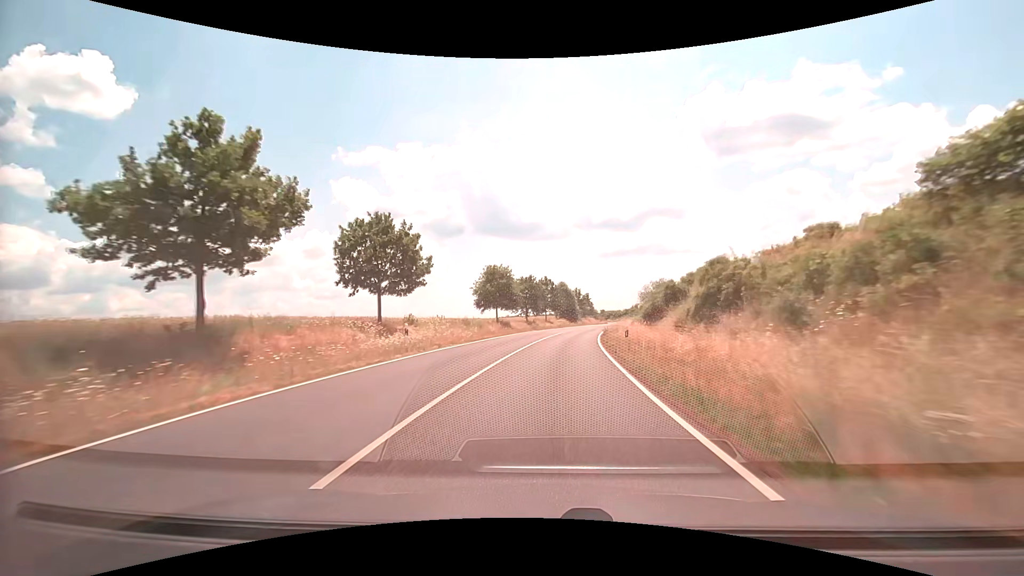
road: secondary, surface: asphalt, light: Day
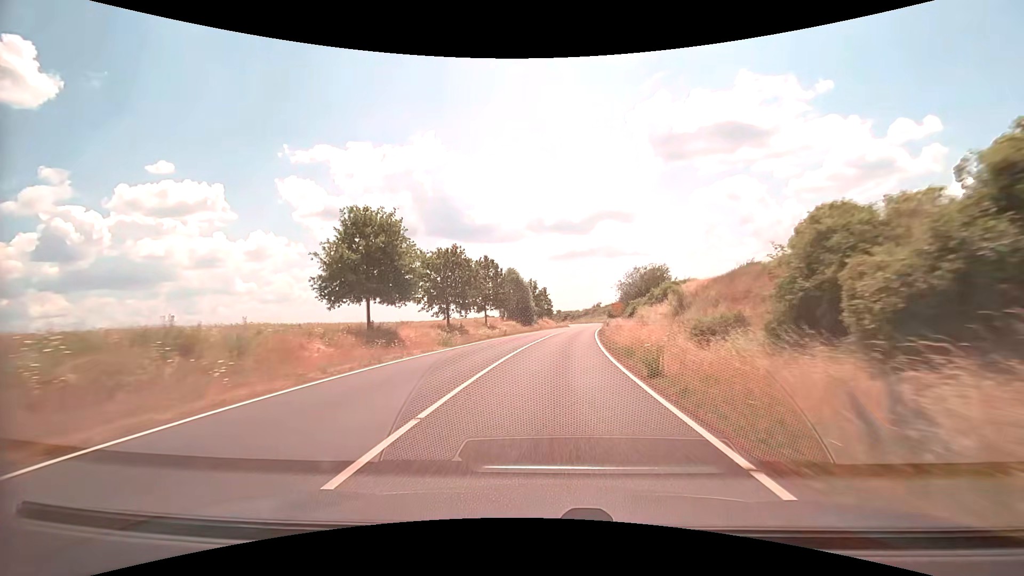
(+1.5, +32.2) m; +5°
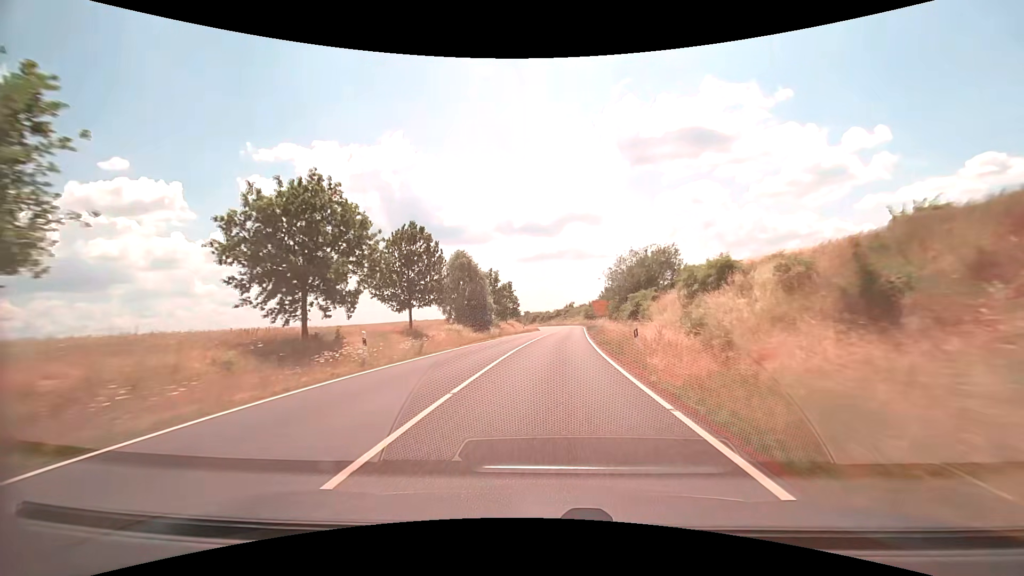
(+0.6, +21.5) m; +3°
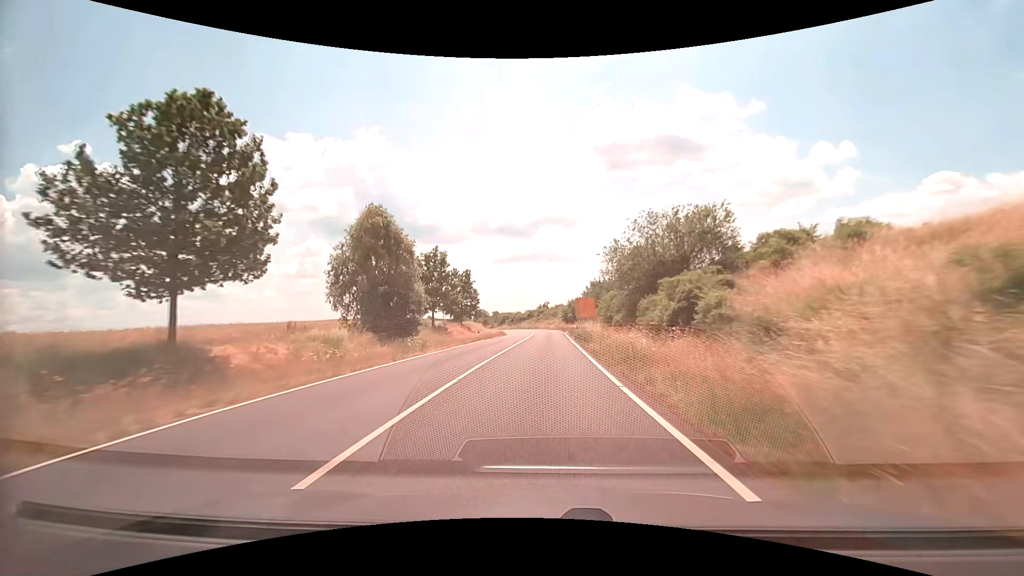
(+0.7, +21.5) m; +3°
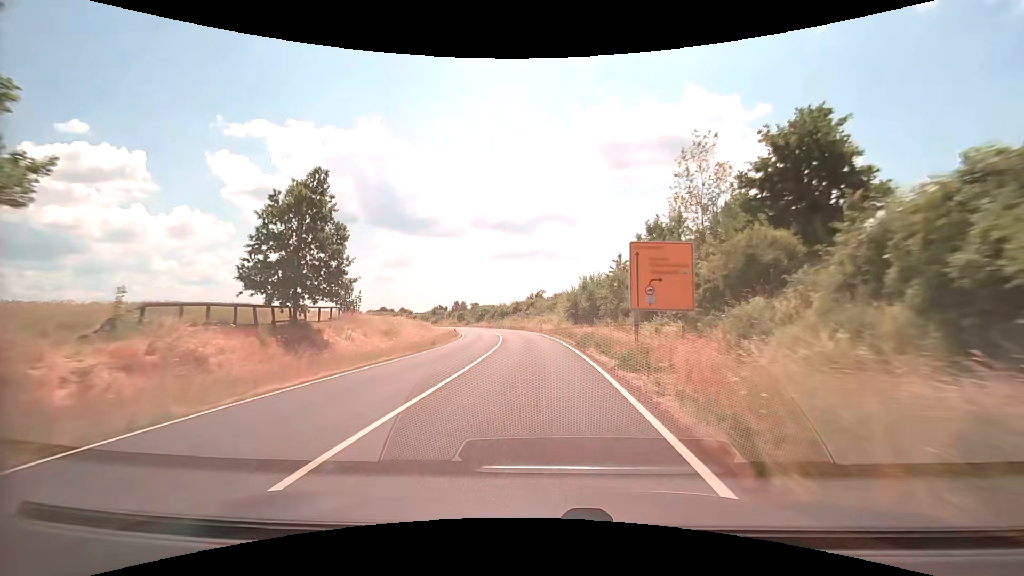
(+0.8, +43.0) m; +1°
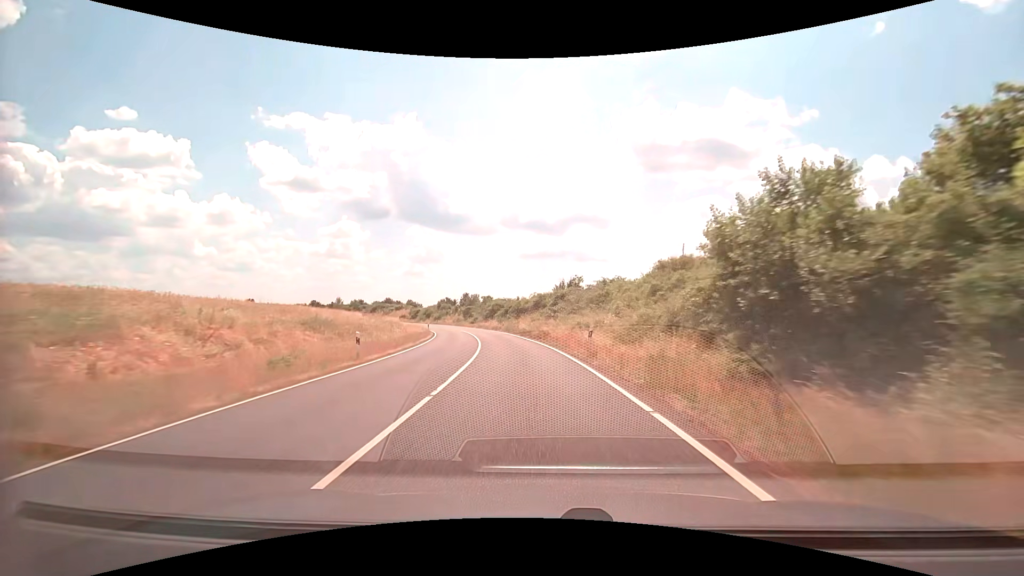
(-1.0, +32.3) m; -3°
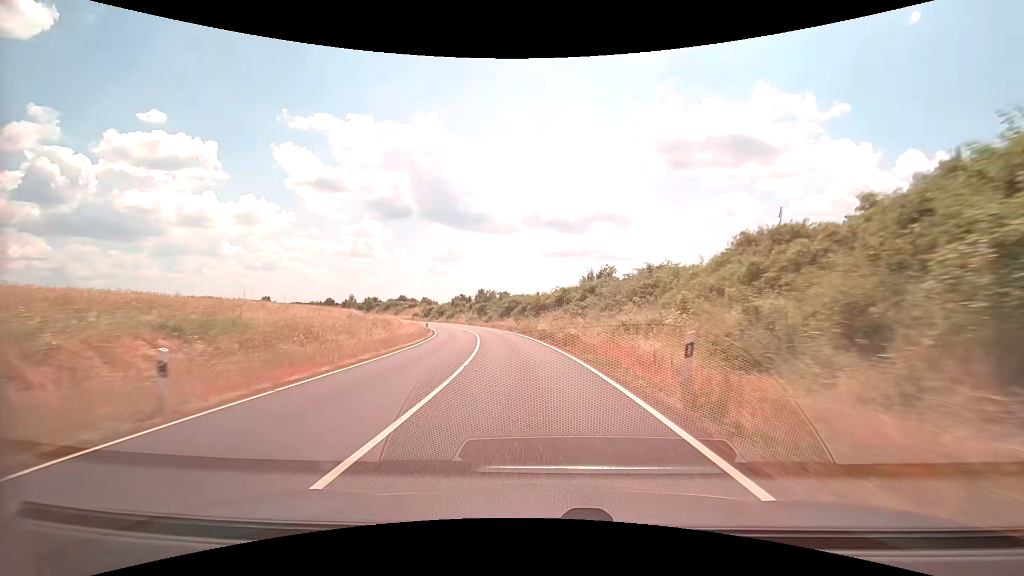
(-0.2, +10.8) m; -2°
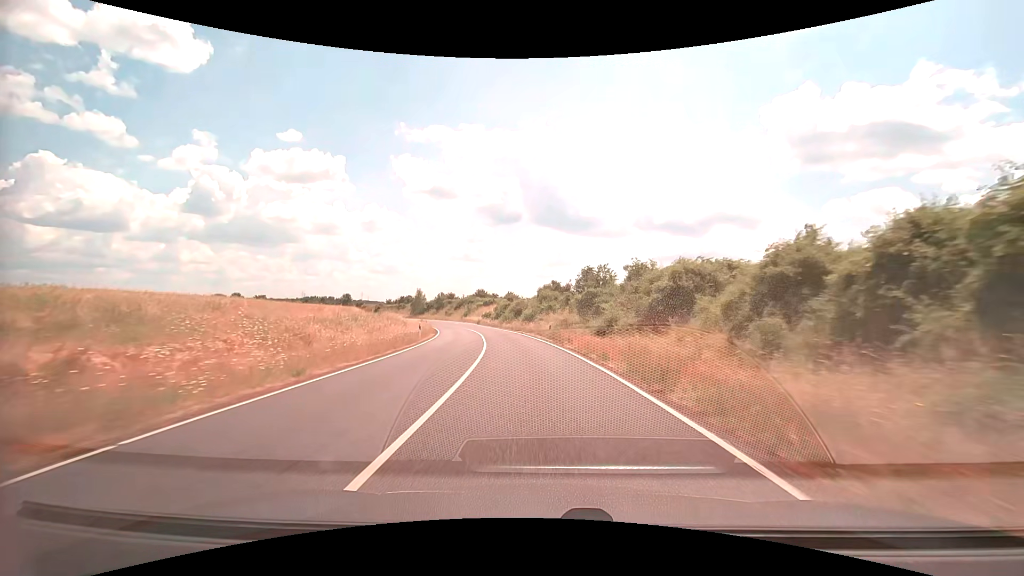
(-6.1, +53.6) m; -12°
(0, +10) (-1, +20) (-2, +30) (-3, +40) (-5, +50) (-7, +59) (-9, +69) (-12, +79) (-15, +88) (-19, +97) m
